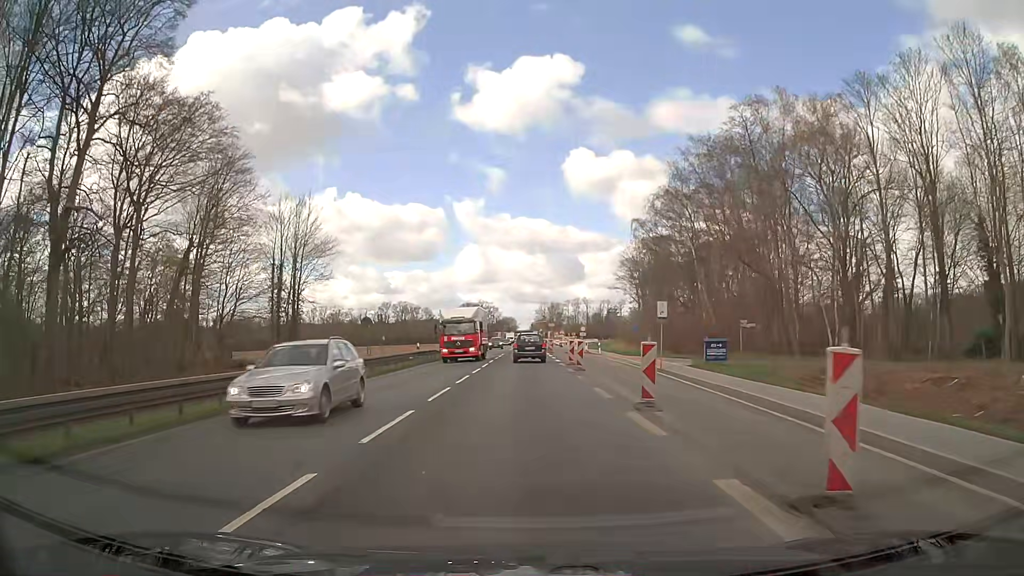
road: primary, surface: asphalt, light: Day
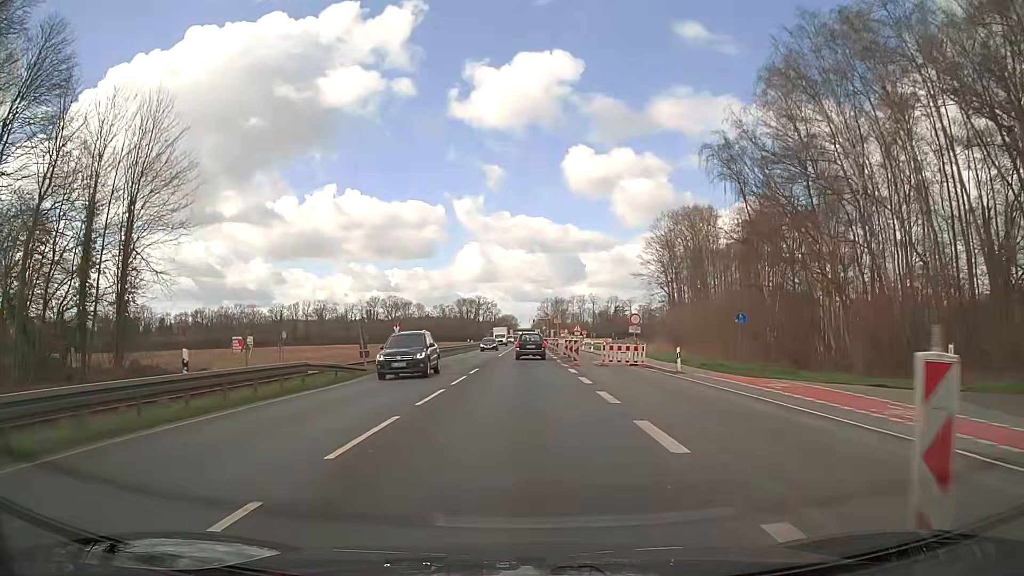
(+0.1, +31.7) m; 0°
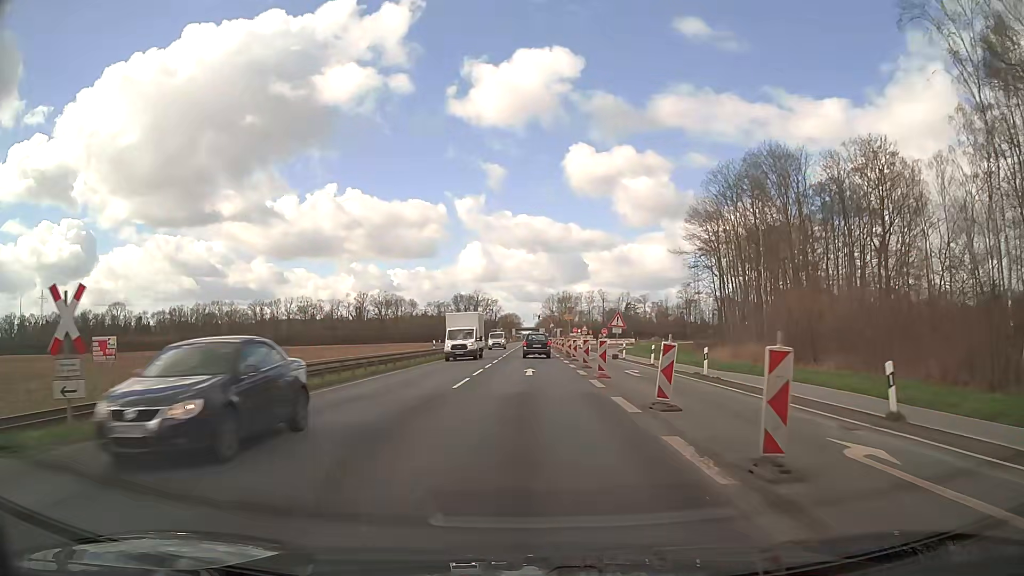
(+0.2, +31.8) m; 0°
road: trunk
(0, +10) (0, +20) (0, +30) (0, +40) (0, +50) (0, +60) (0, +70) (+1, +80) (+1, +90) (+1, +100) m
